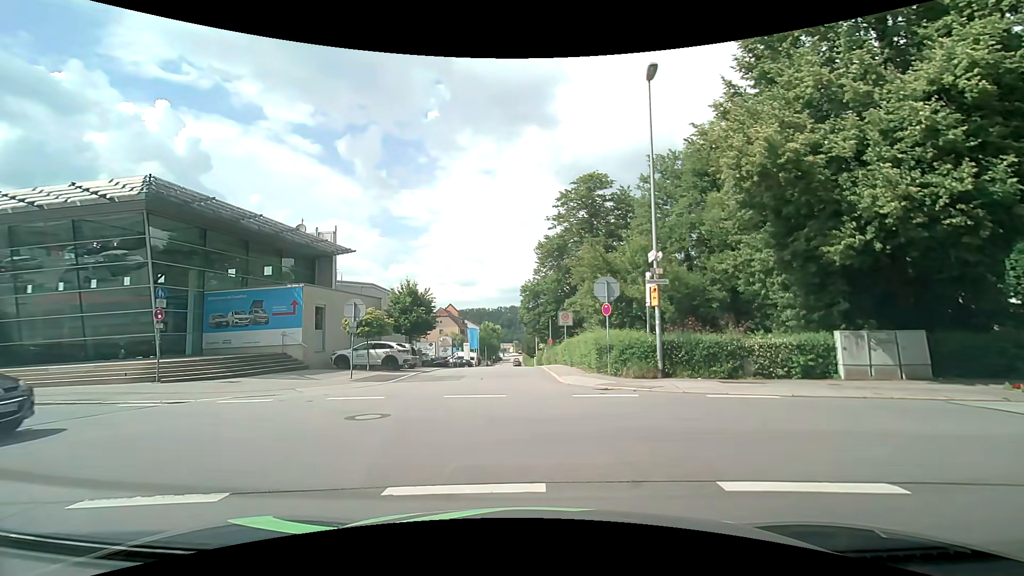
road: residential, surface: asphalt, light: Day
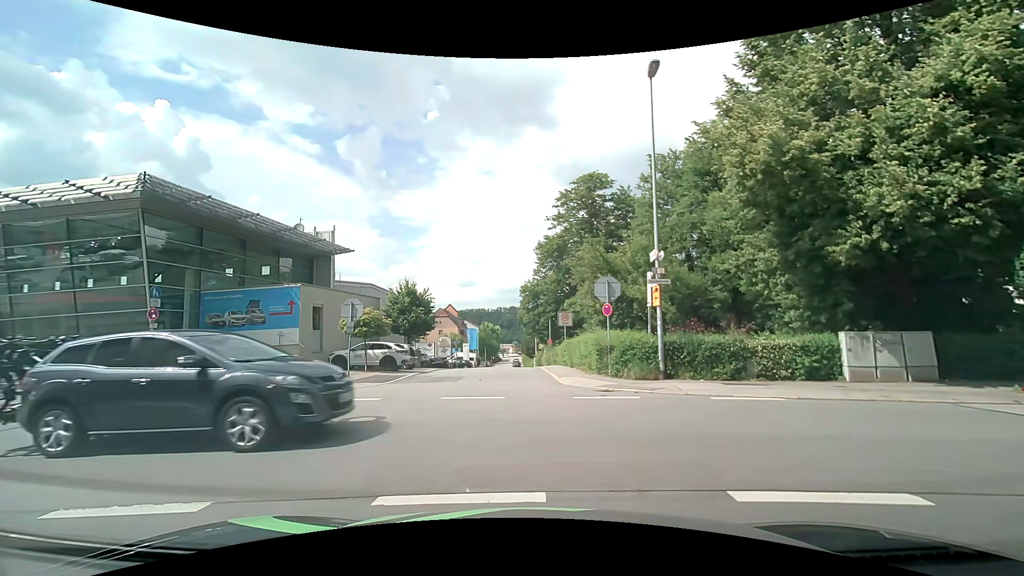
(0.0, +0.3) m; 0°
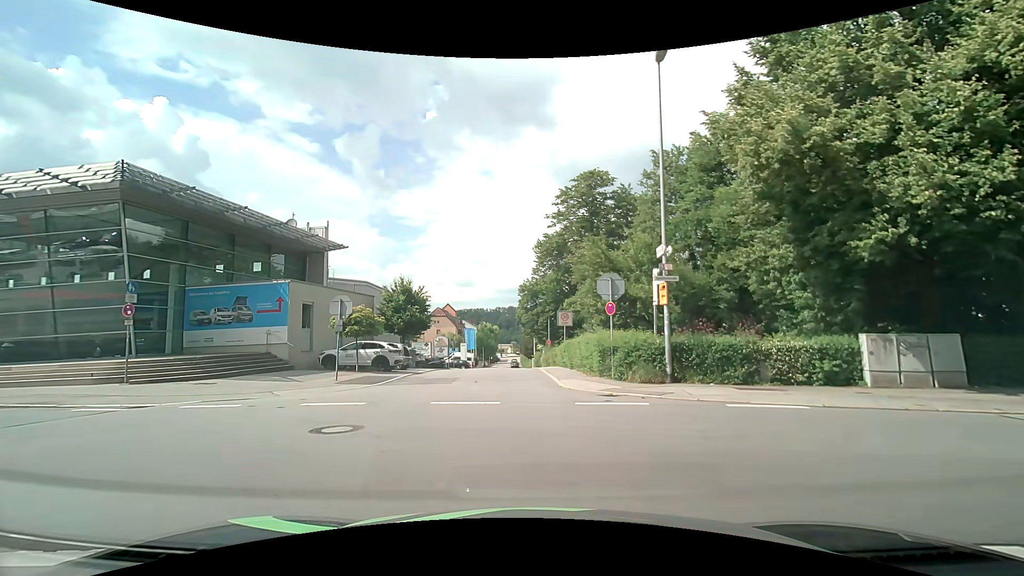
(0.0, +1.0) m; 0°
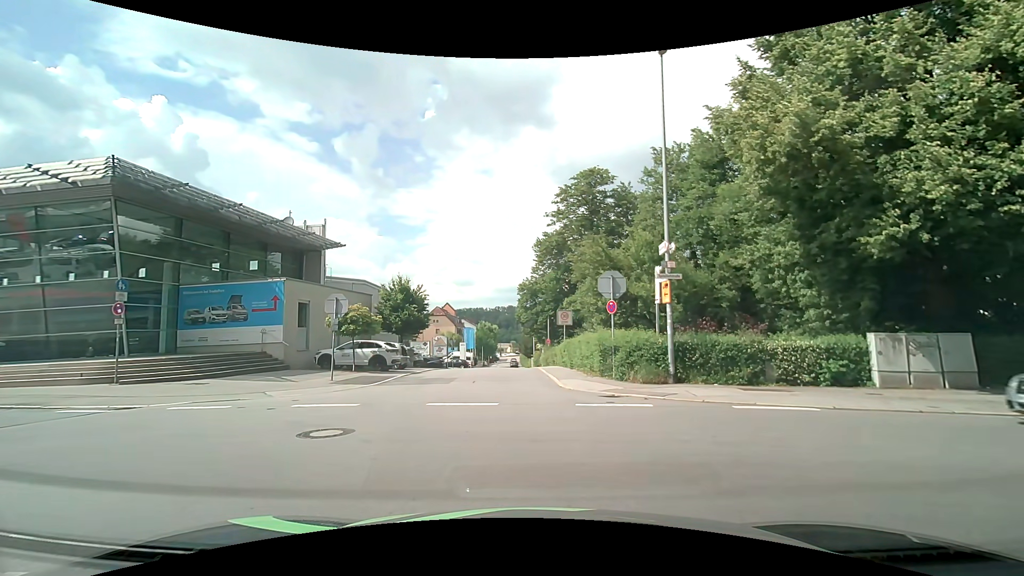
(0.0, +0.4) m; 0°
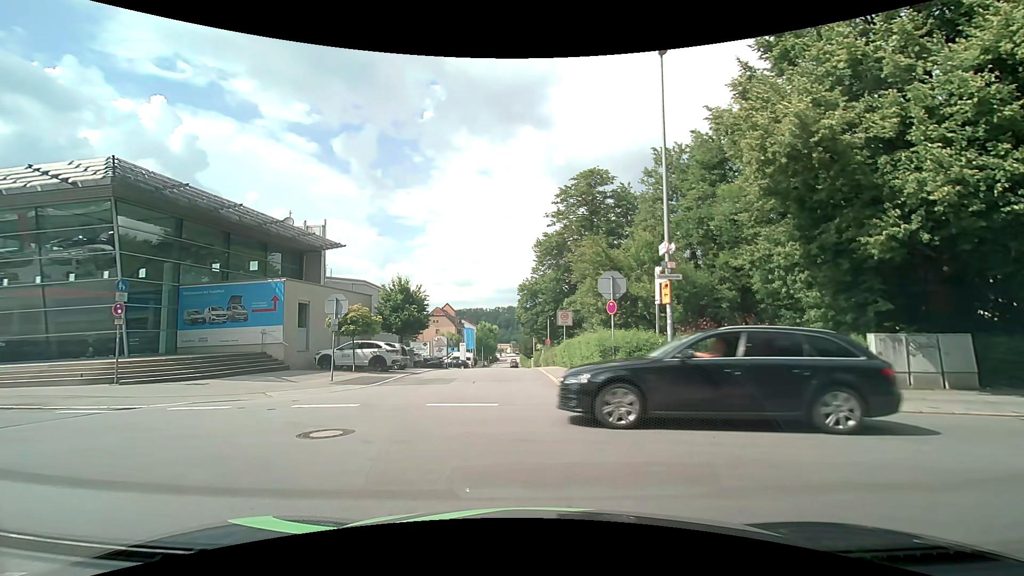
(0.0, +0.1) m; 0°
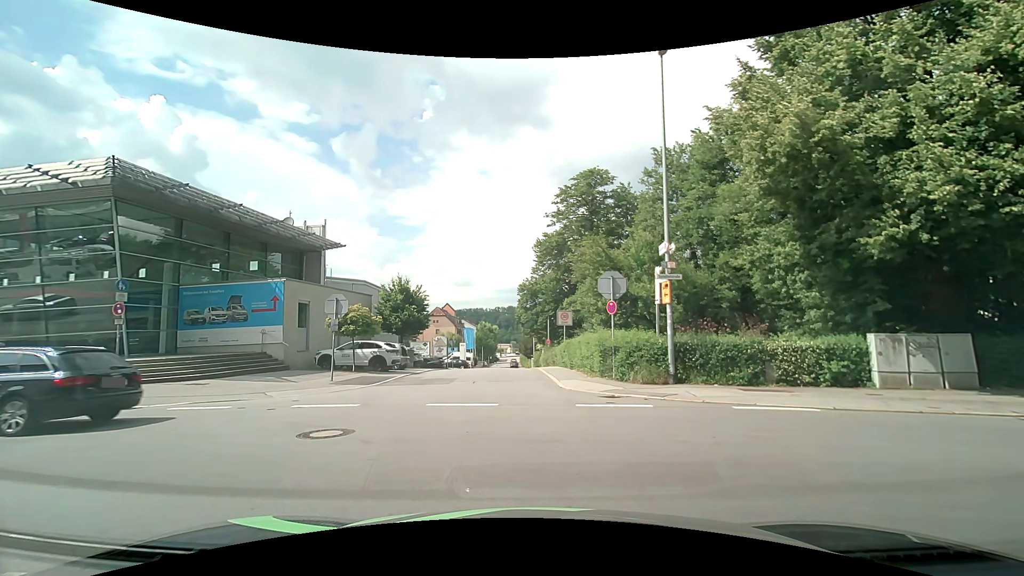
(0.0, 0.0) m; 0°
(0, +10) (0, +20) (0, +30) (0, +40) (0, +50) (0, +60) (0, +70) (0, +80) (0, +90) (0, +100) m
